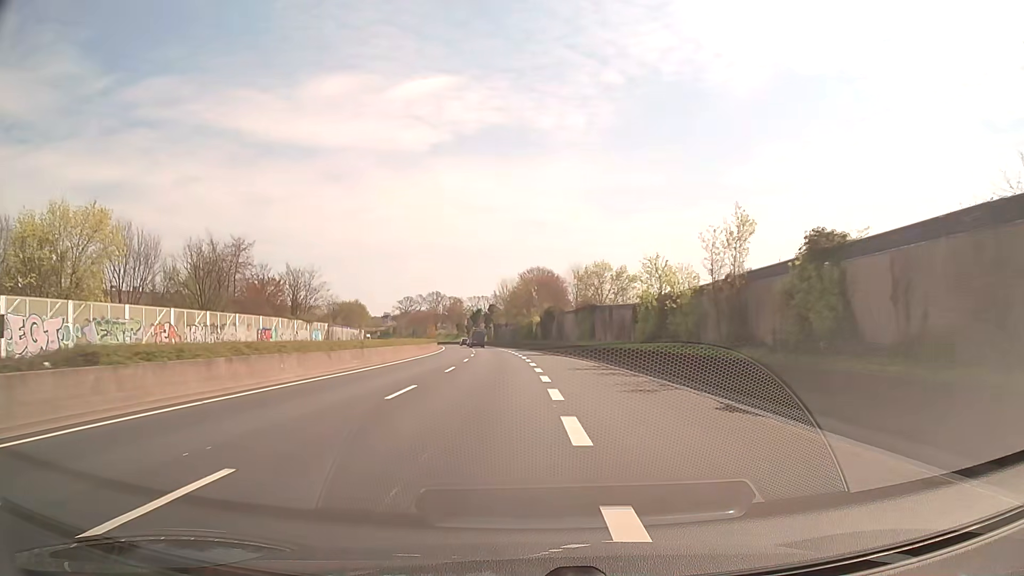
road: trunk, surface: asphalt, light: Day
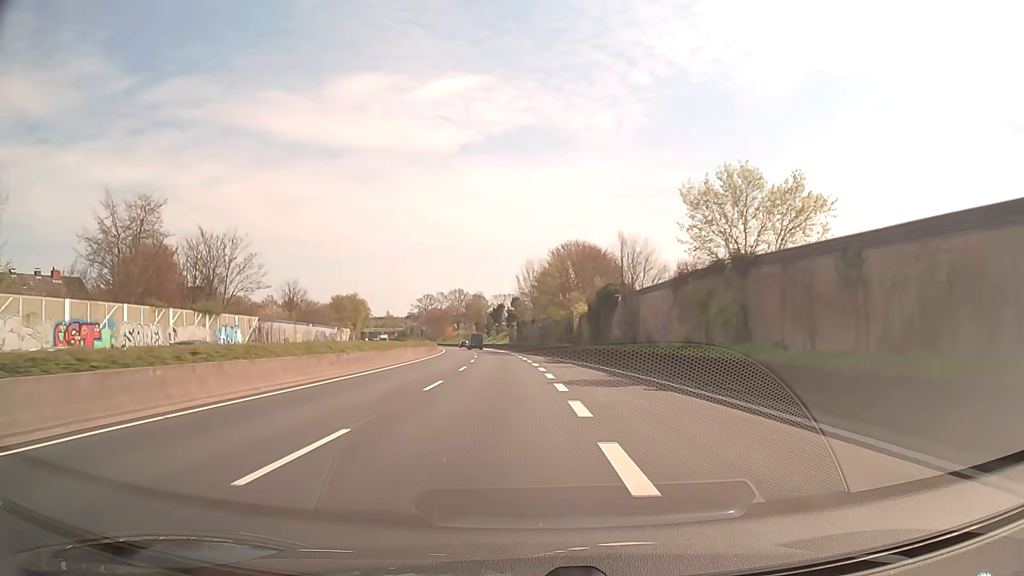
(-0.8, +32.9) m; -2°
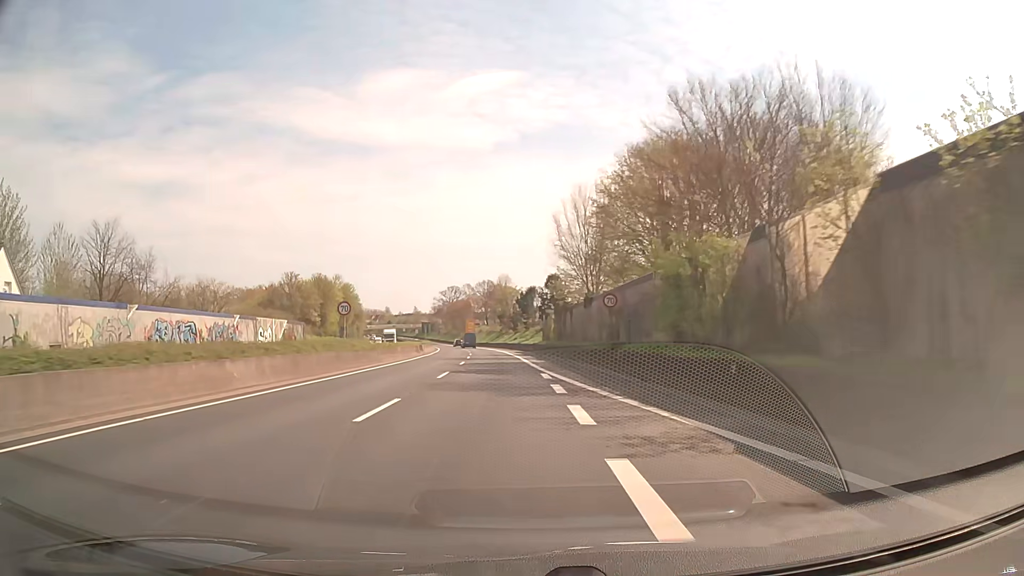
(-1.1, +43.7) m; -4°
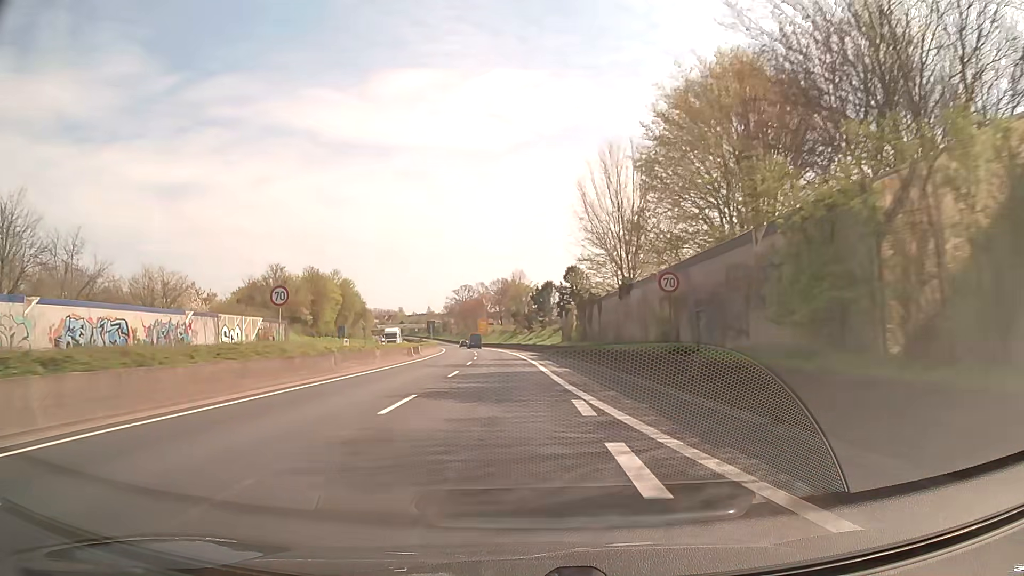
(0.0, +10.9) m; -1°
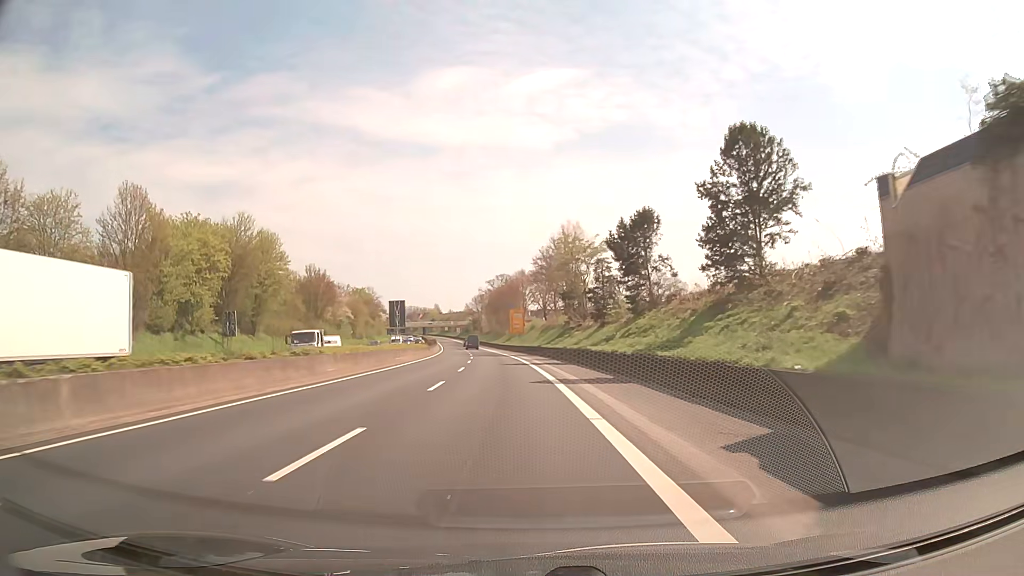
(-1.7, +54.3) m; -4°
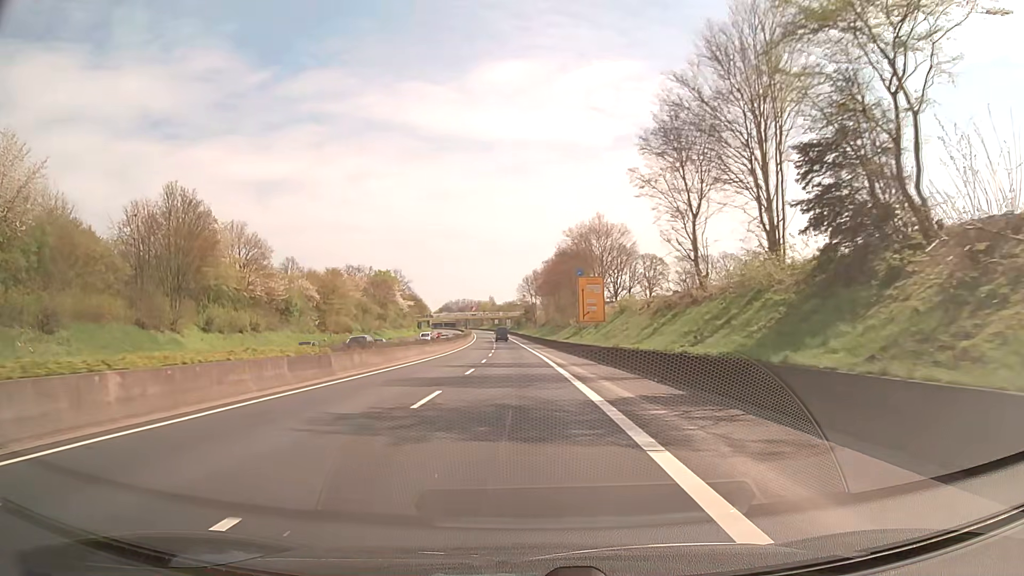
(-2.2, +53.9) m; -5°
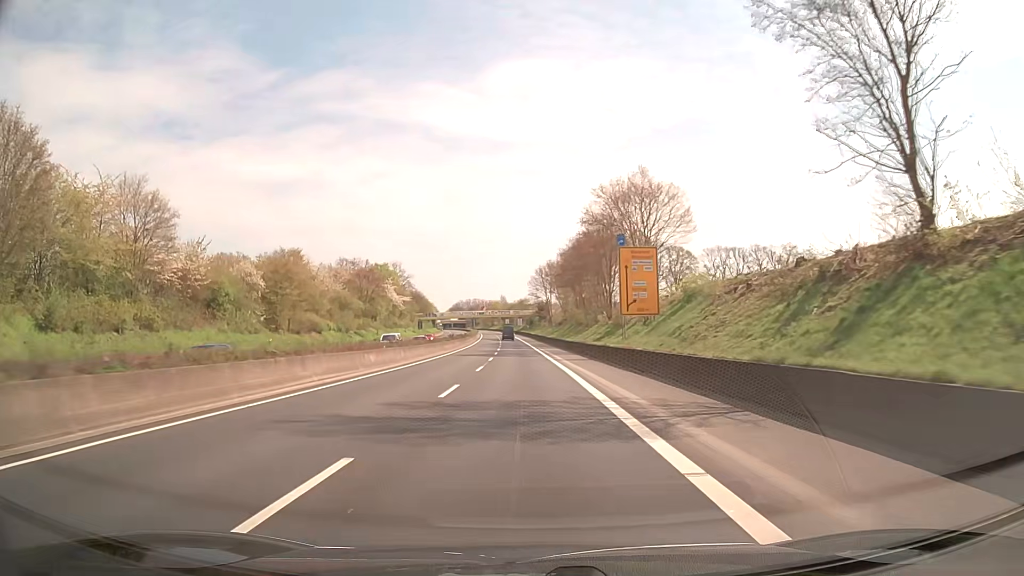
(-0.3, +21.5) m; -2°
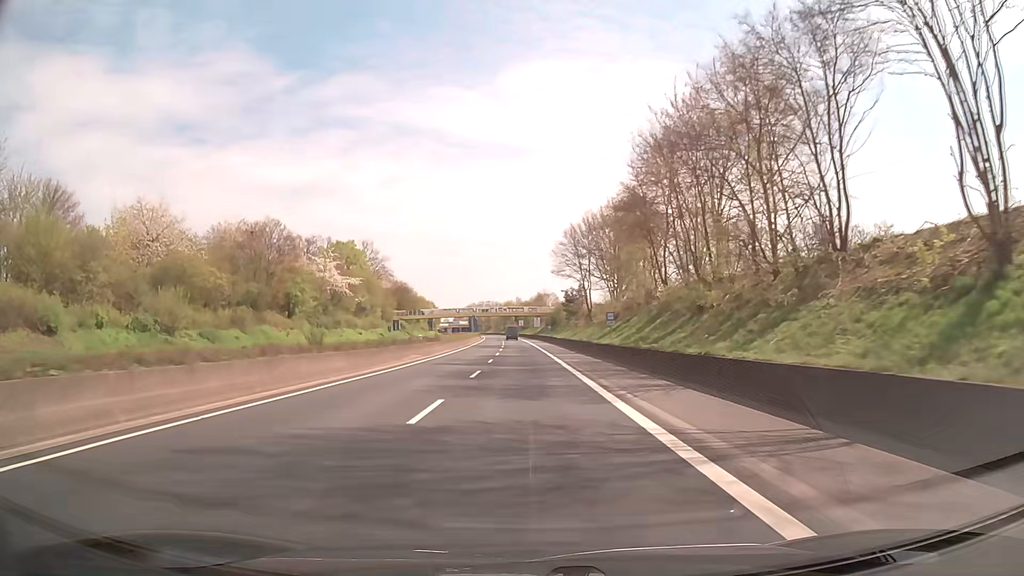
(-0.5, +53.4) m; -1°
(0, +10) (0, +20) (0, +30) (0, +40) (0, +50) (-1, +60) (-1, +70) (-1, +80) (-1, +90) (-2, +100) m
